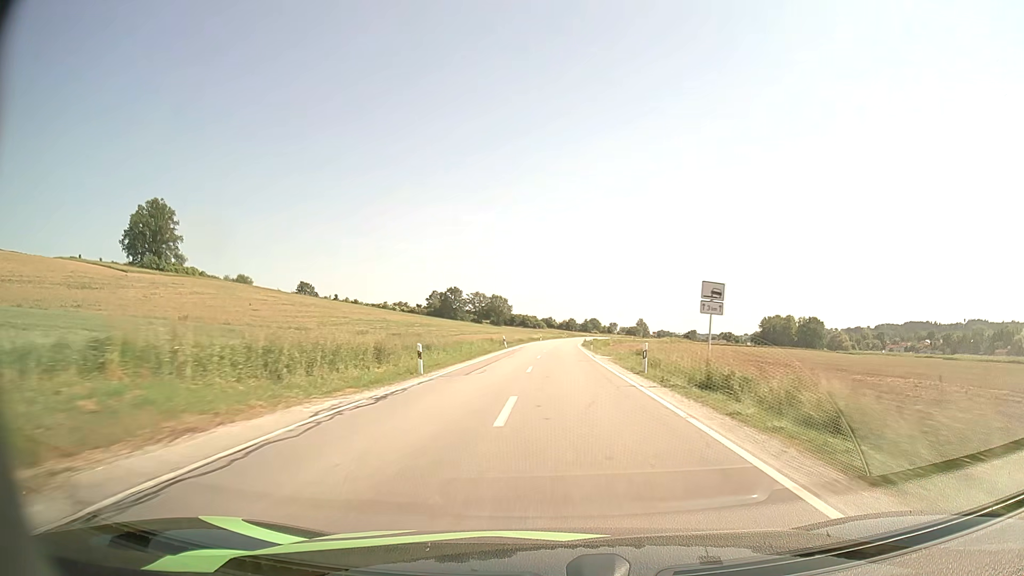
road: secondary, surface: asphalt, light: Day
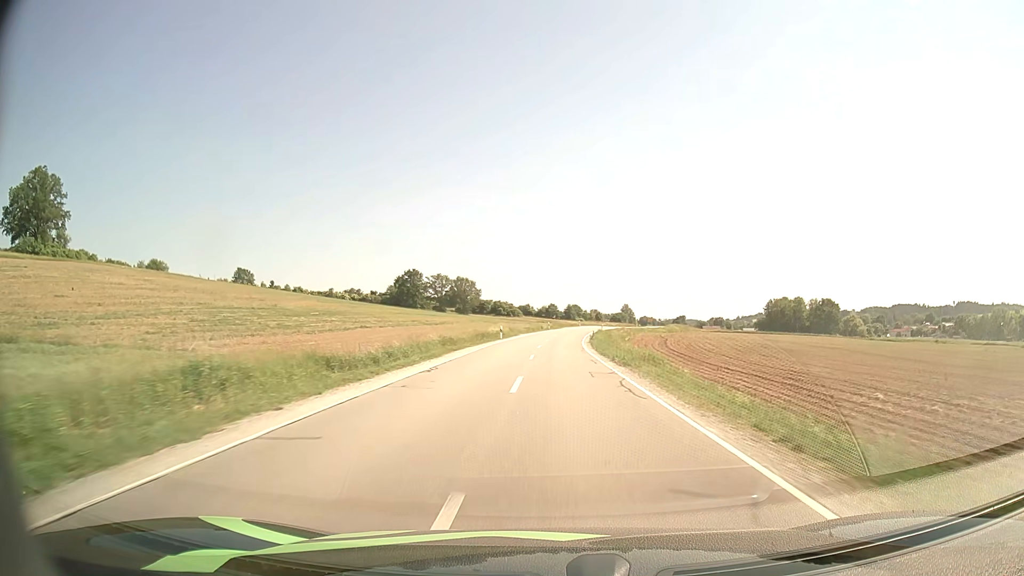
(+0.7, +56.2) m; +2°
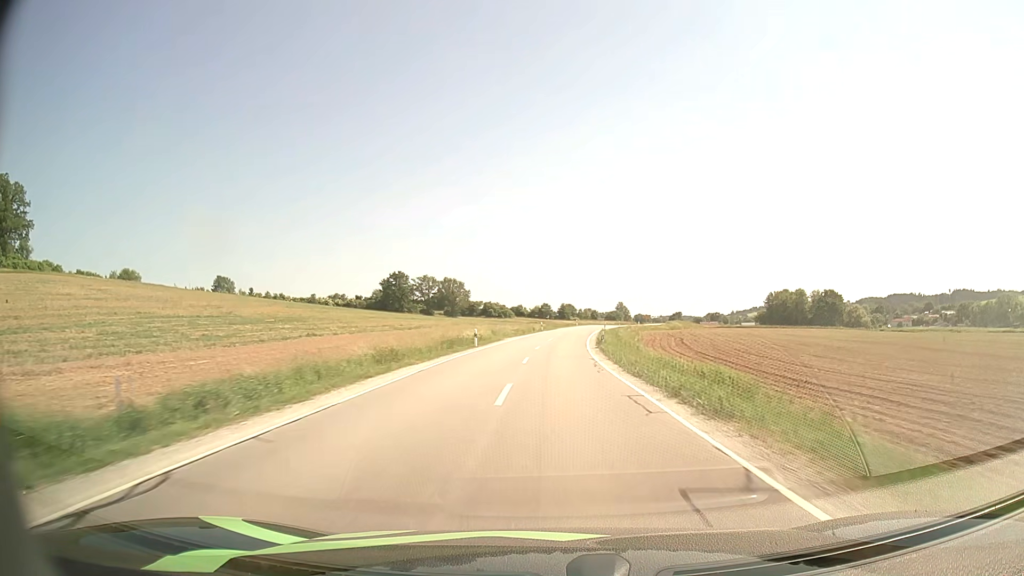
(+0.1, +14.1) m; +1°
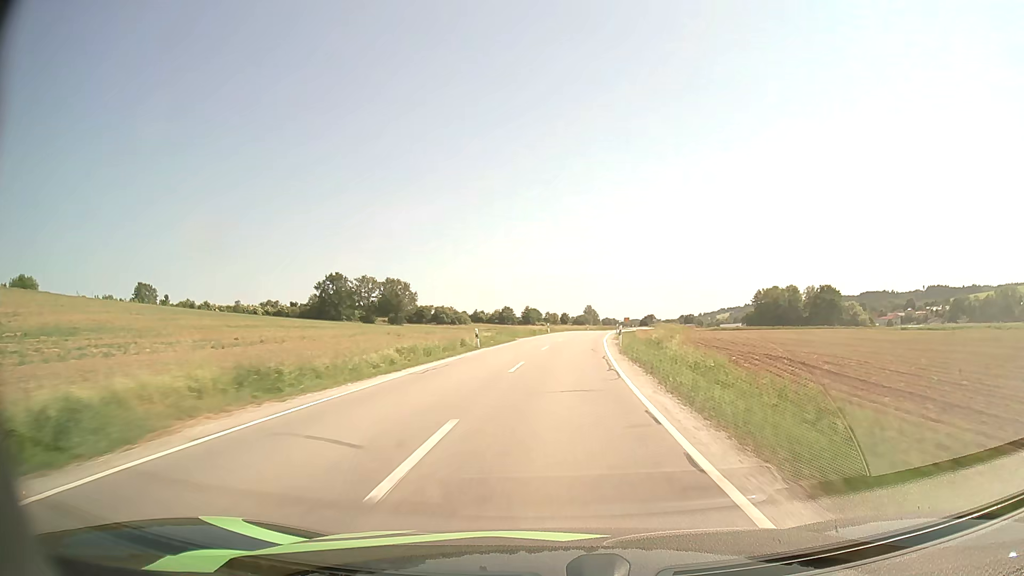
(+0.9, +41.8) m; +3°
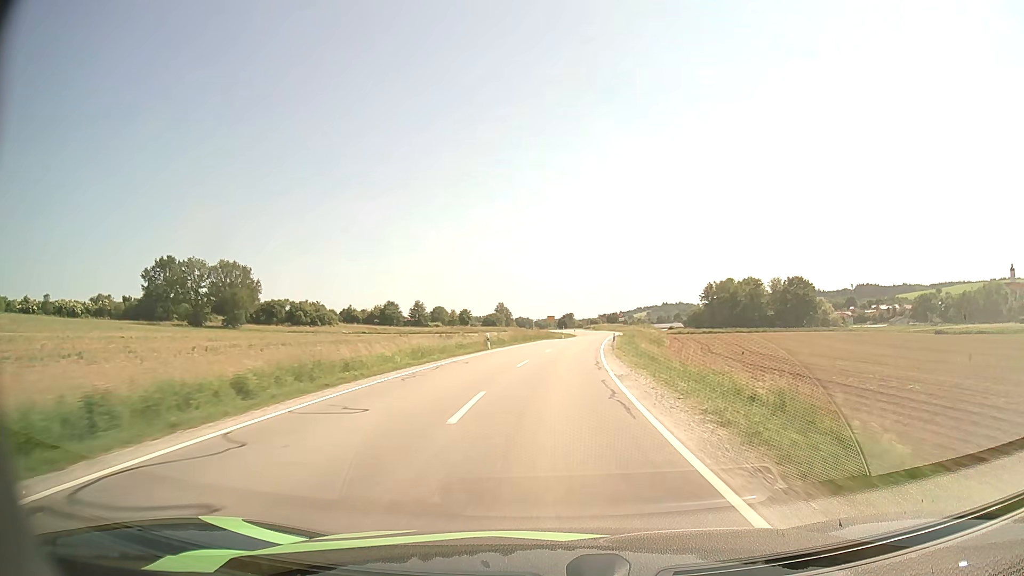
(+4.4, +67.1) m; +7°
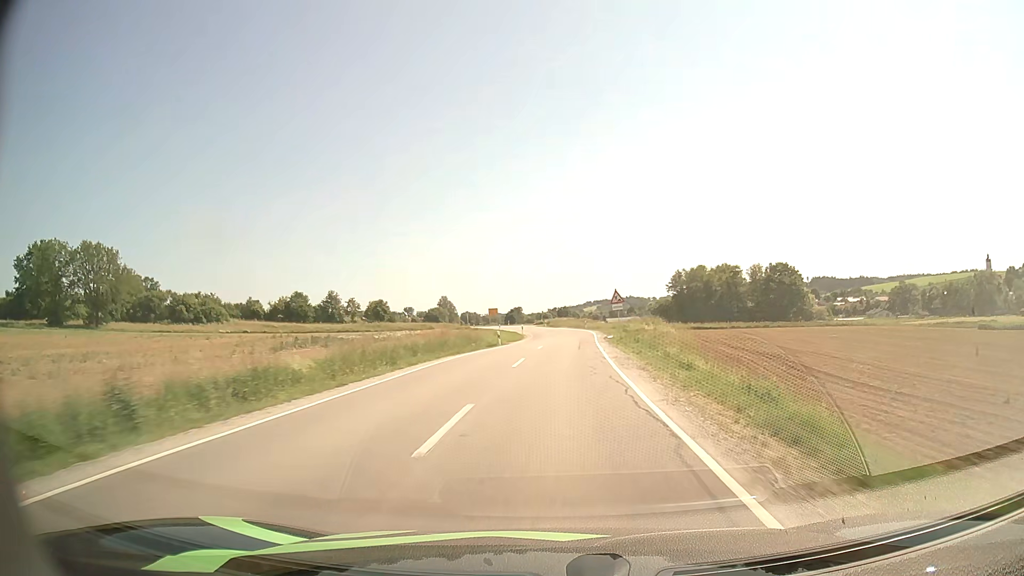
(+1.4, +38.0) m; +4°
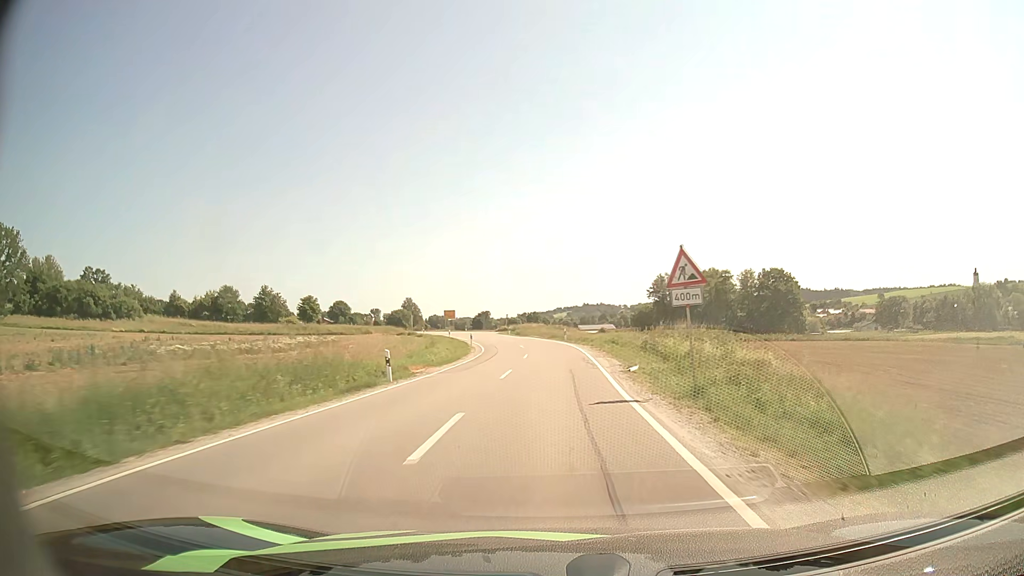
(+0.5, +23.8) m; +3°
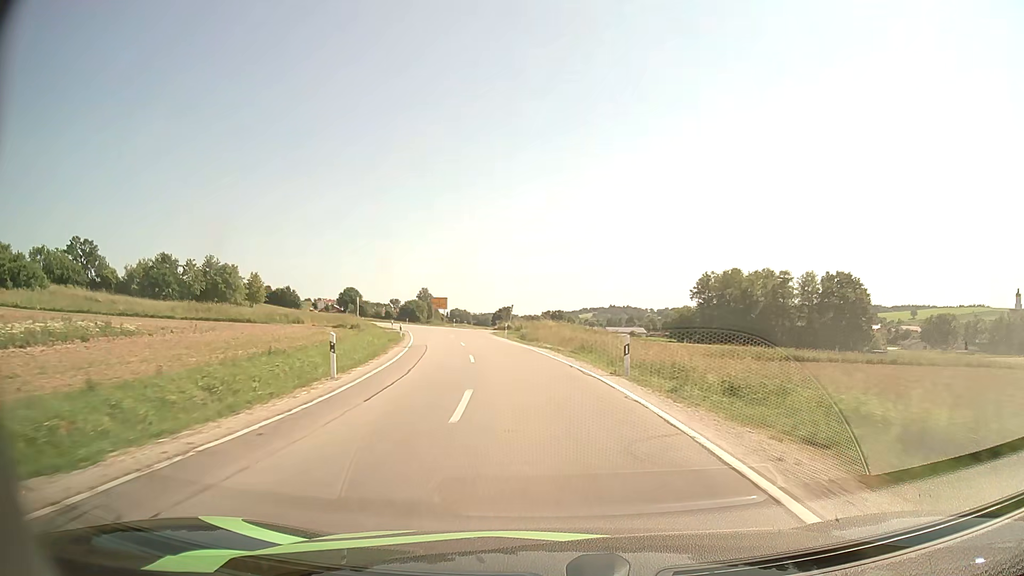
(0.0, +34.1) m; -2°
(0, +10) (-1, +20) (-2, +30) (-4, +40) (-5, +50) (-8, +59) (-11, +69) (-14, +78) (-17, +88) (-21, +97) m
